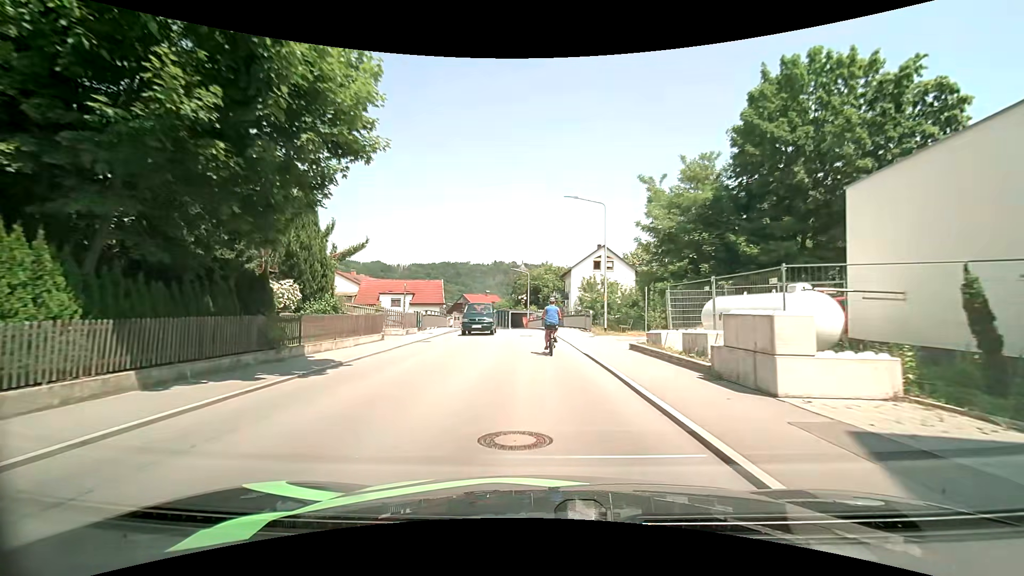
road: tertiary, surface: asphalt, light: Day
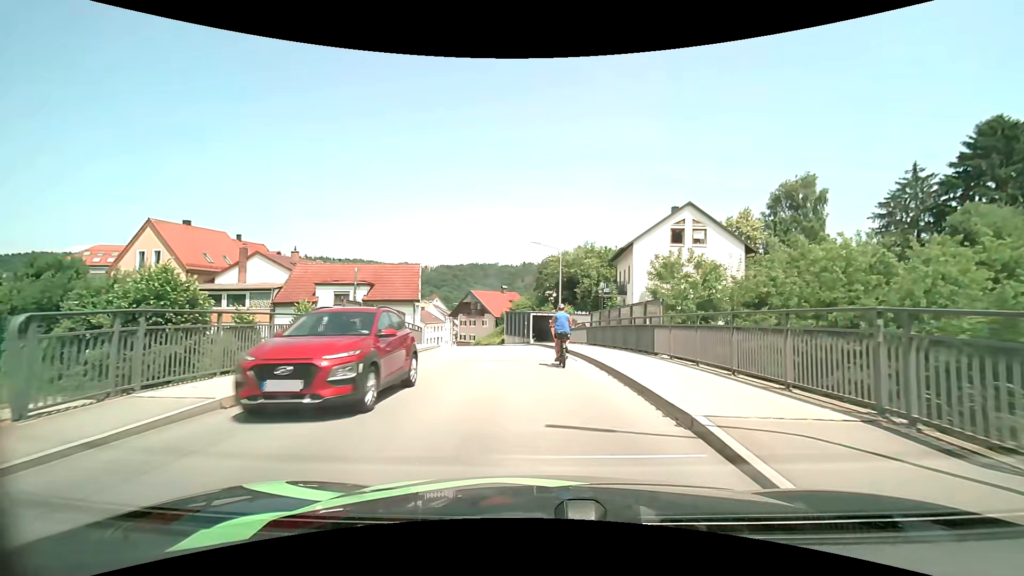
(-0.8, +26.0) m; -4°
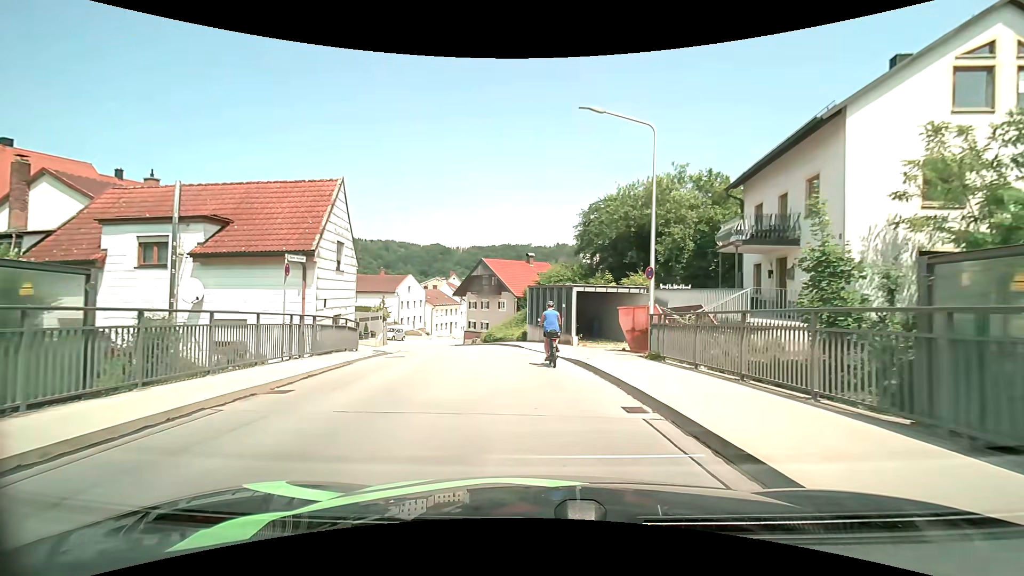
(-0.7, +22.4) m; -4°
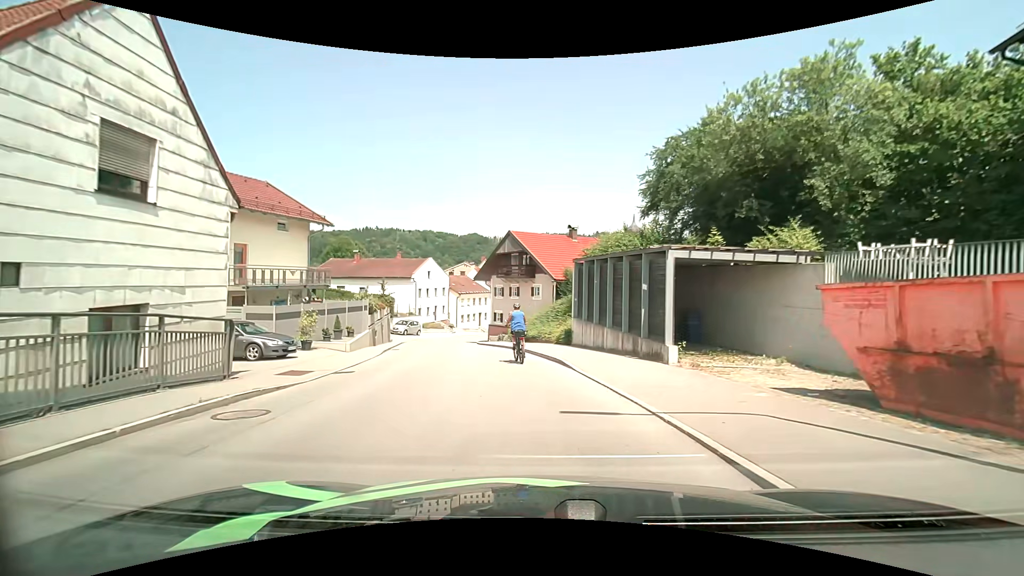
(-0.4, +12.0) m; -4°
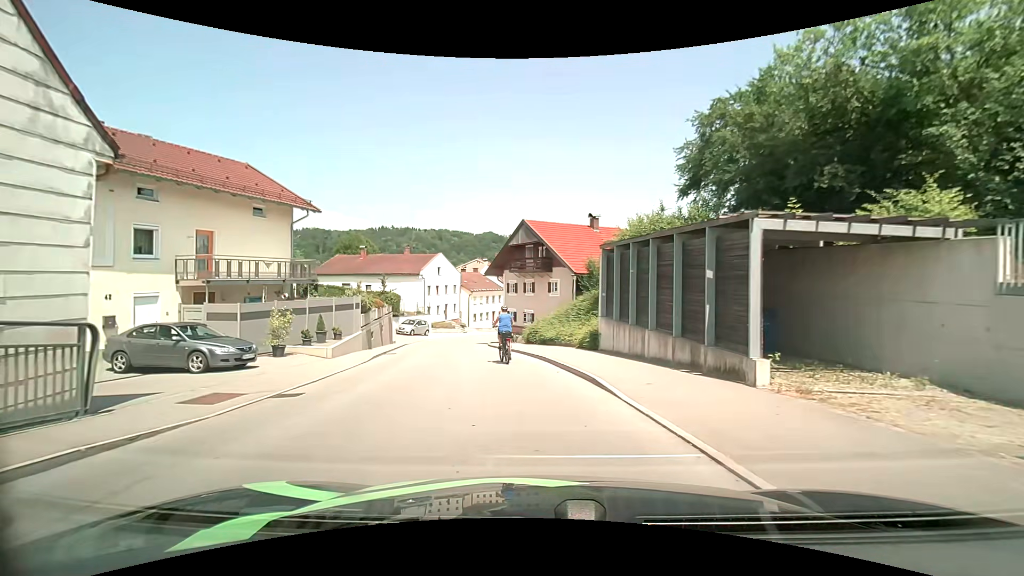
(-0.1, +4.1) m; -2°
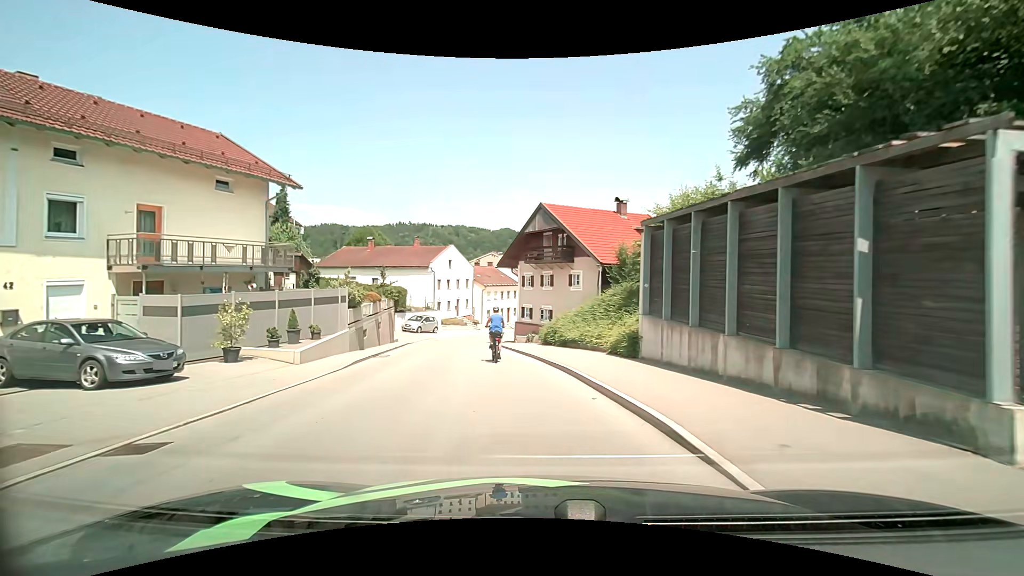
(-0.1, +4.2) m; -1°
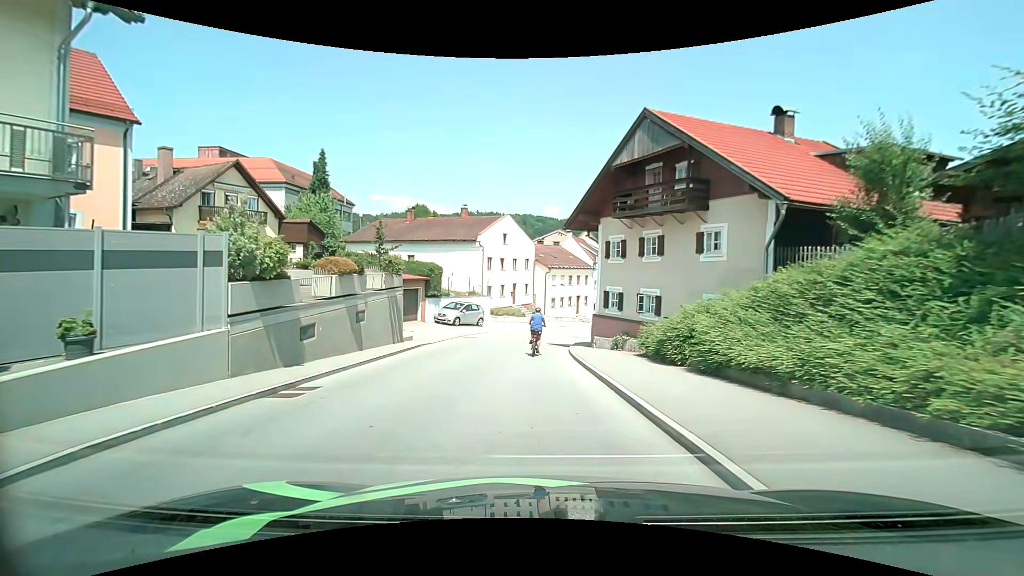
(-1.0, +12.7) m; -9°
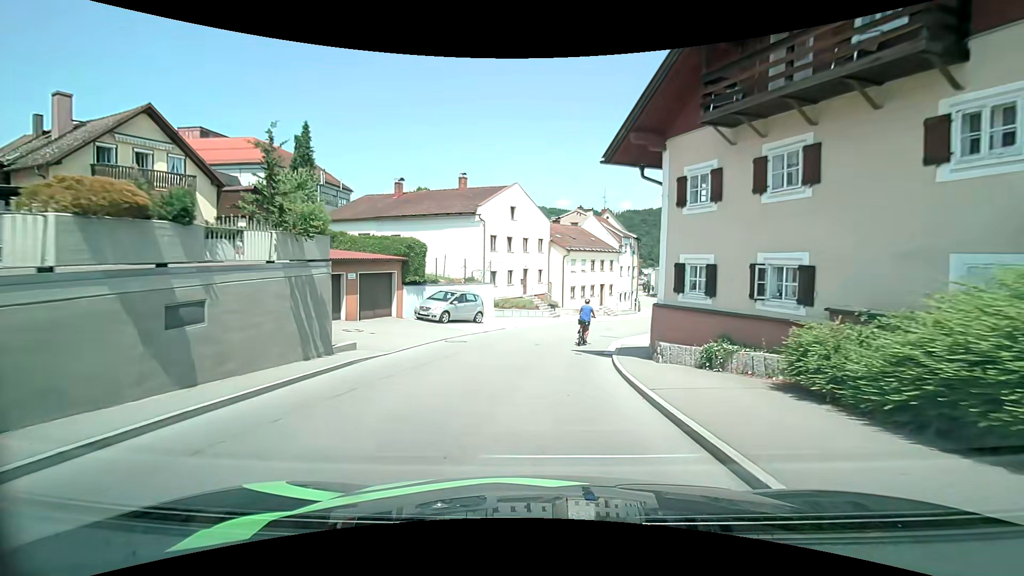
(-0.1, +9.0) m; -1°
(0, +10) (+1, +20) (+4, +30) (+8, +38) (+13, +47) (+17, +57) (+19, +66) (+21, +76) (+22, +86) (+23, +96) m
